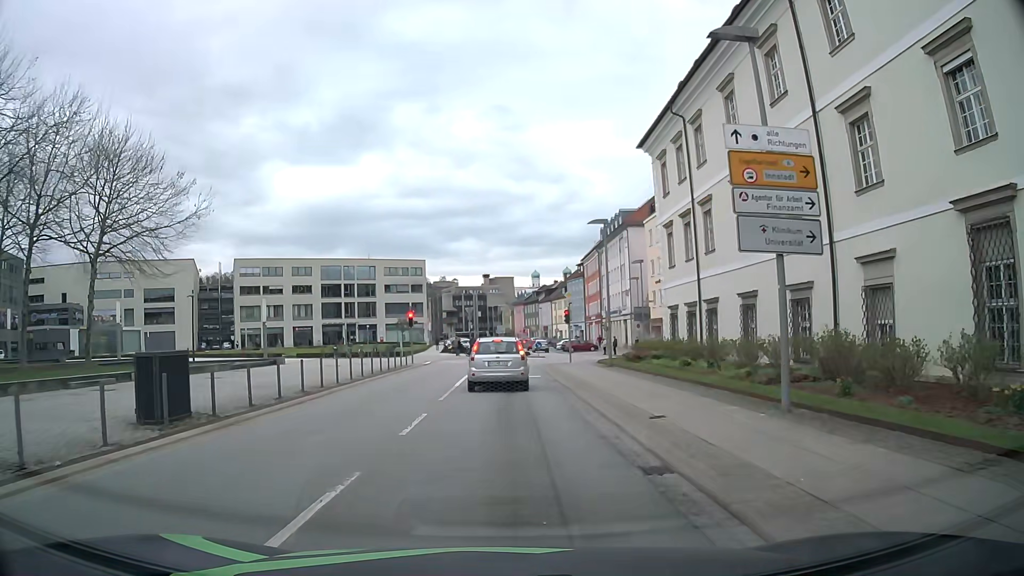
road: tertiary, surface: asphalt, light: Day
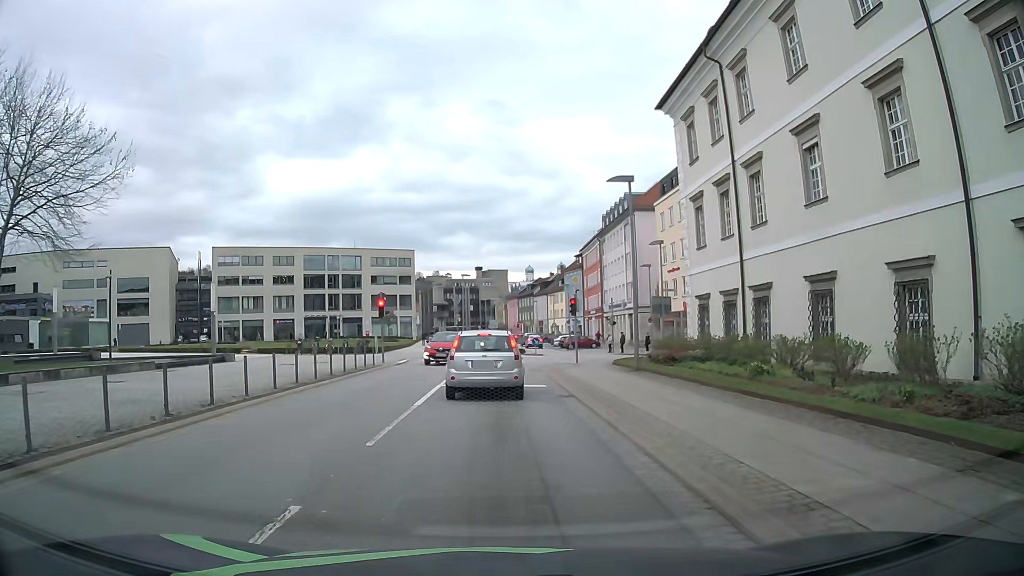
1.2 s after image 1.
(0.0, +7.5) m; 0°
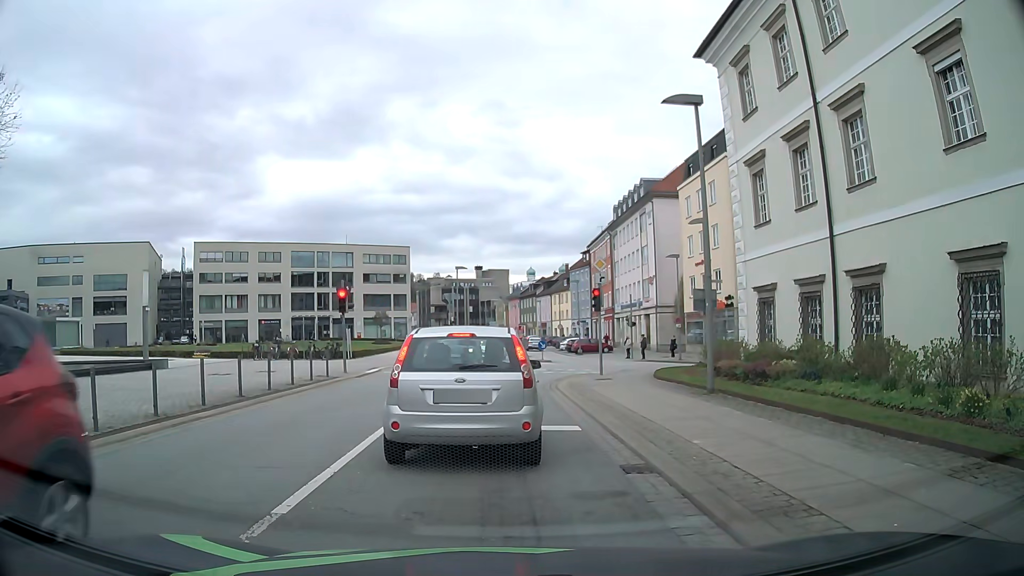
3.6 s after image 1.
(0.0, +7.9) m; +2°
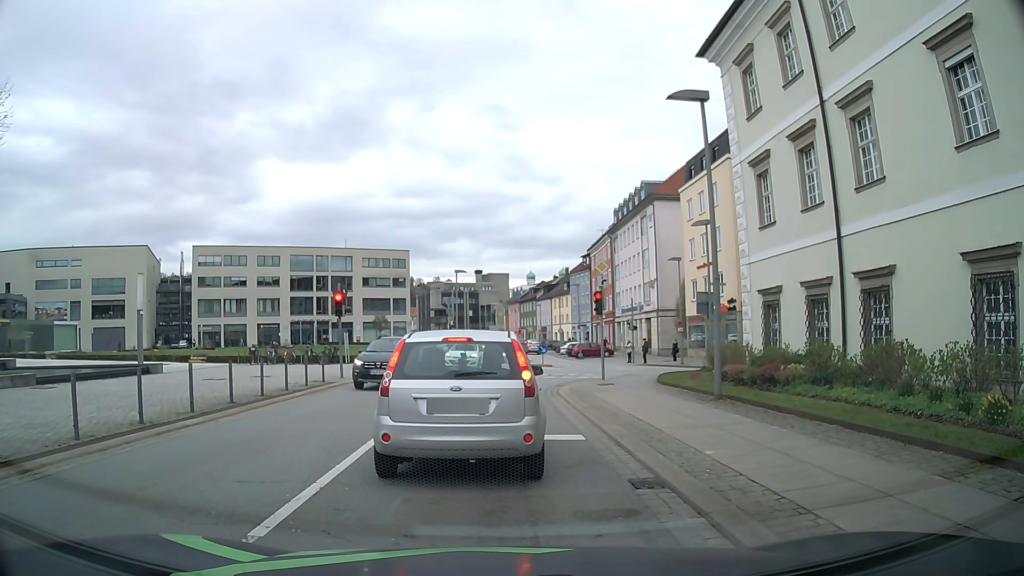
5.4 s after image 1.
(0.0, +0.6) m; 0°
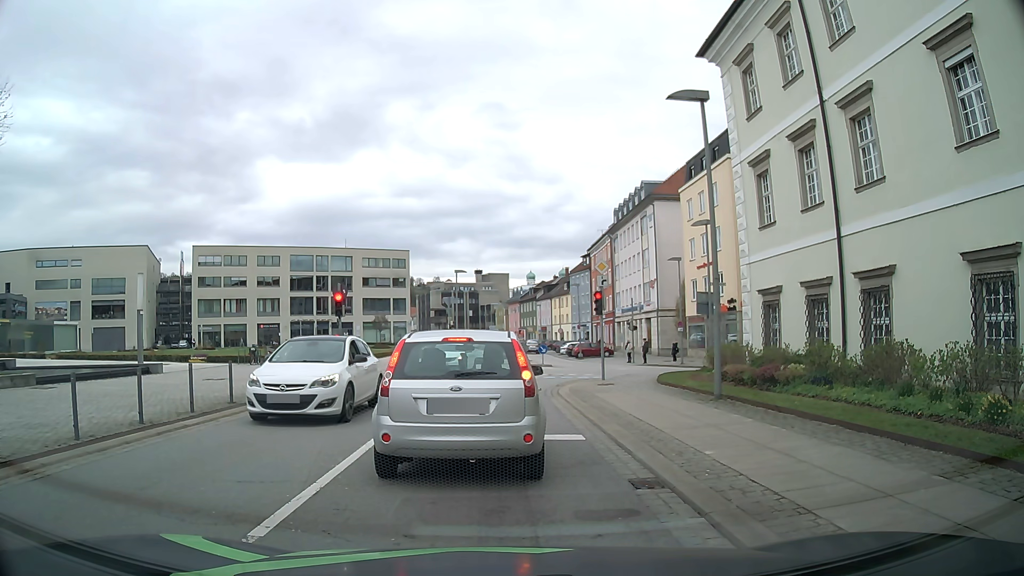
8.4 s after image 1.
(0.0, 0.0) m; 0°
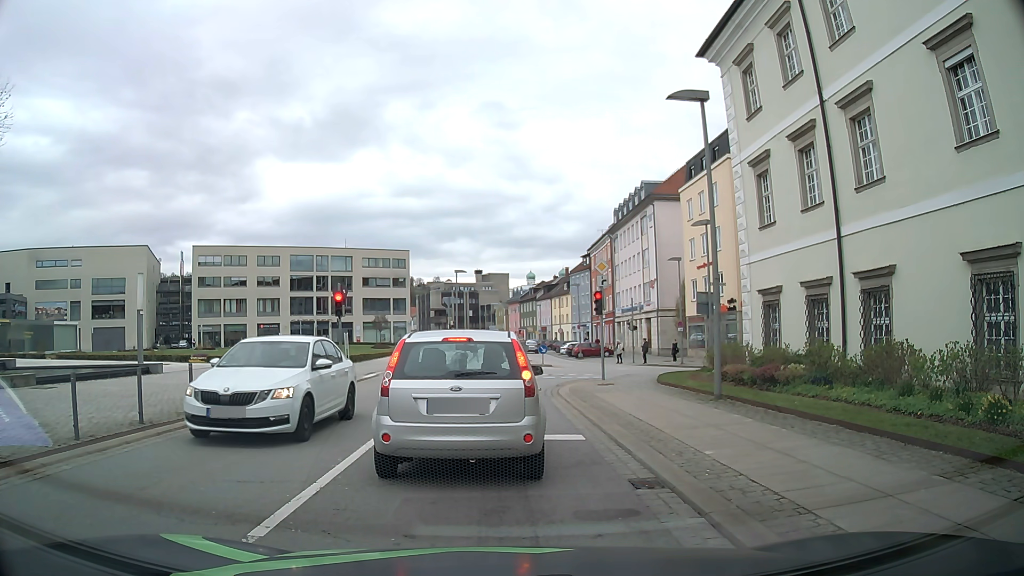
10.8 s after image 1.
(0.0, 0.0) m; 0°
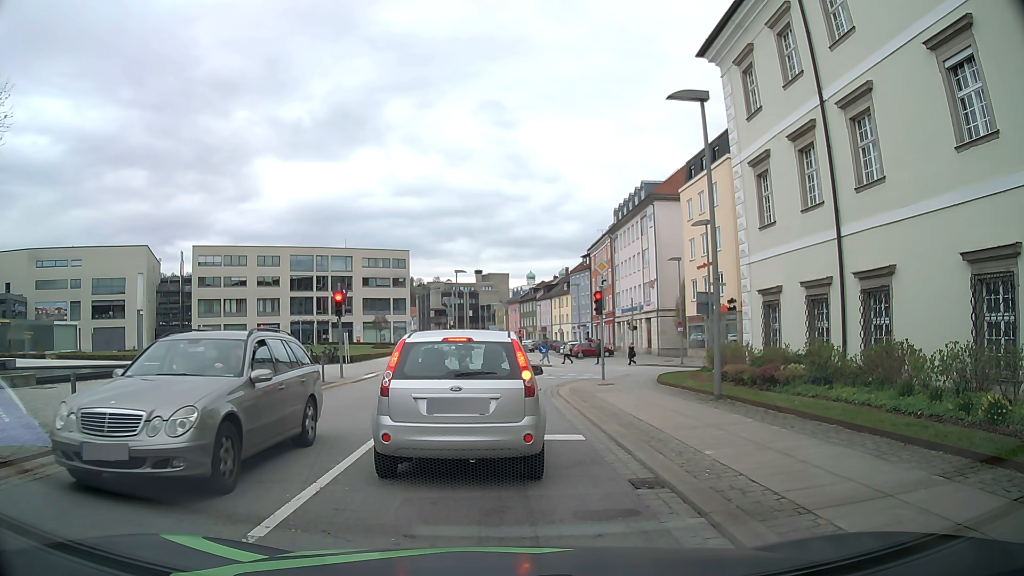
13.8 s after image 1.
(0.0, 0.0) m; 0°
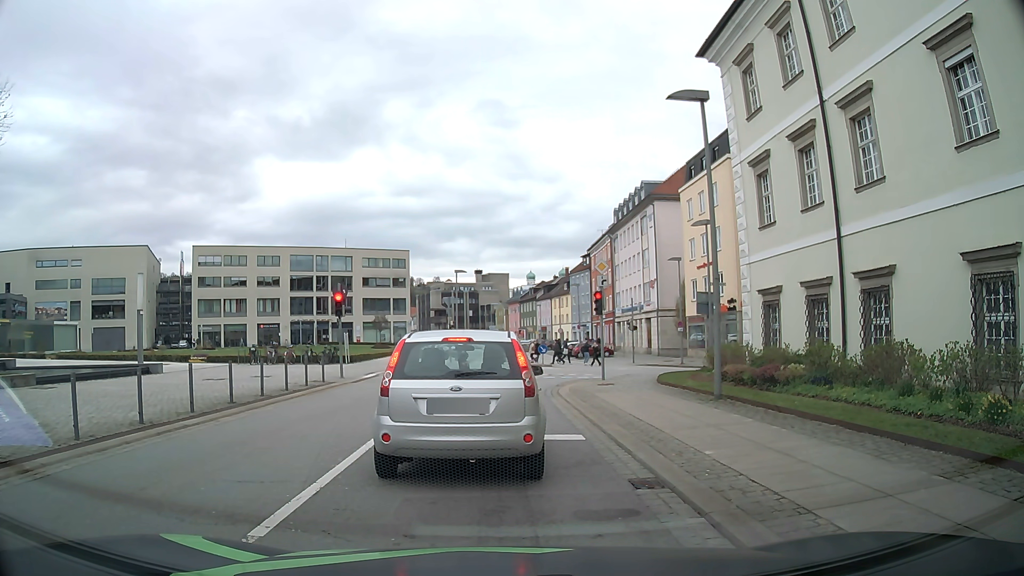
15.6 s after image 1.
(0.0, 0.0) m; 0°
